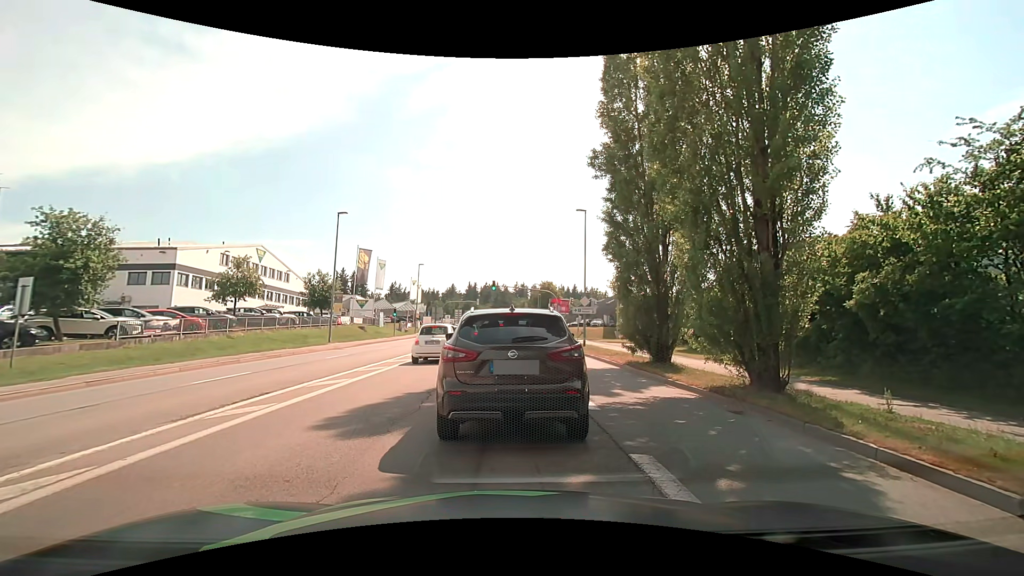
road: tertiary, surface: asphalt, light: Day
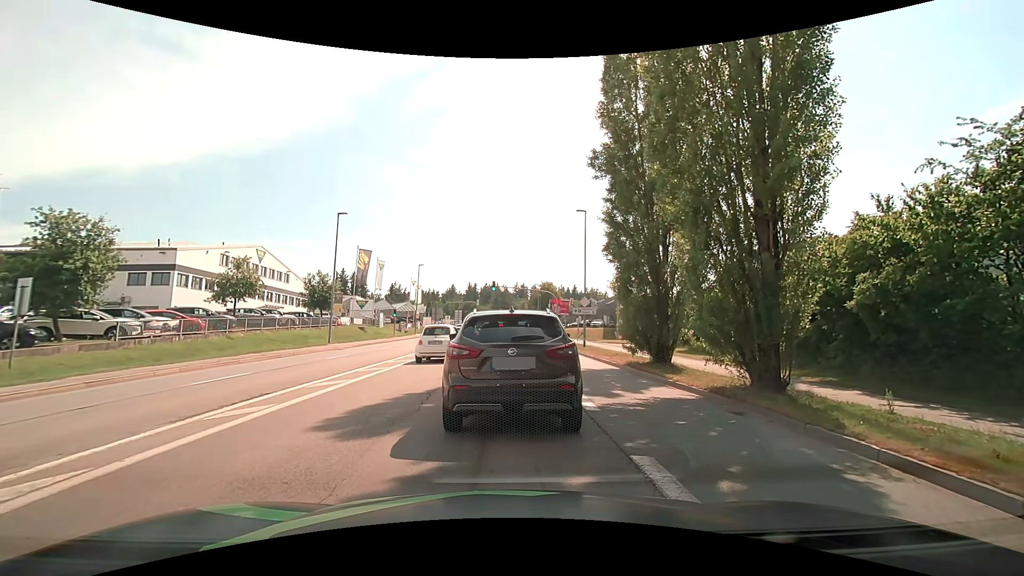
(0.0, 0.0) m; 0°
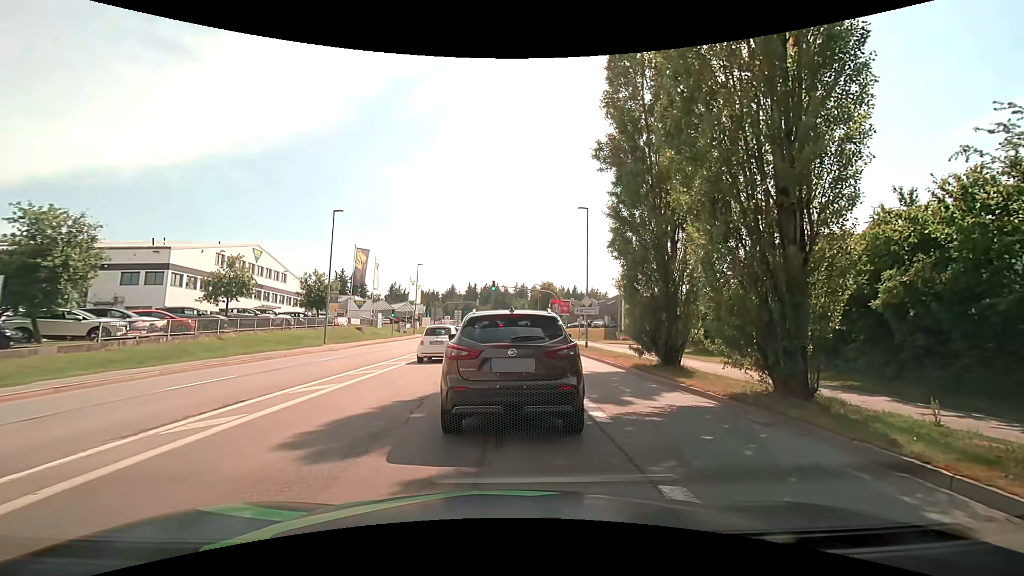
(0.0, +1.0) m; 0°
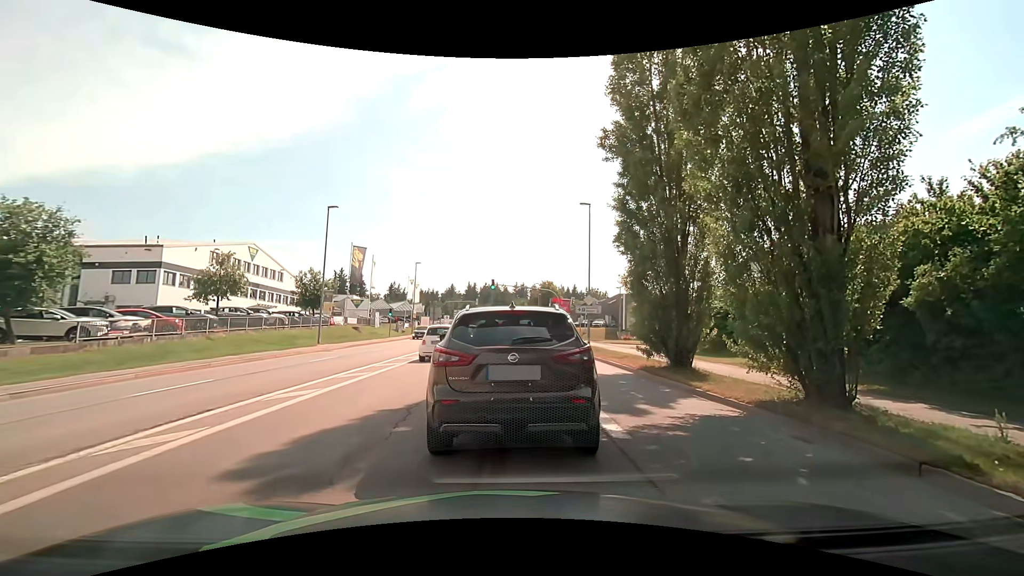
(0.0, +1.1) m; 0°
